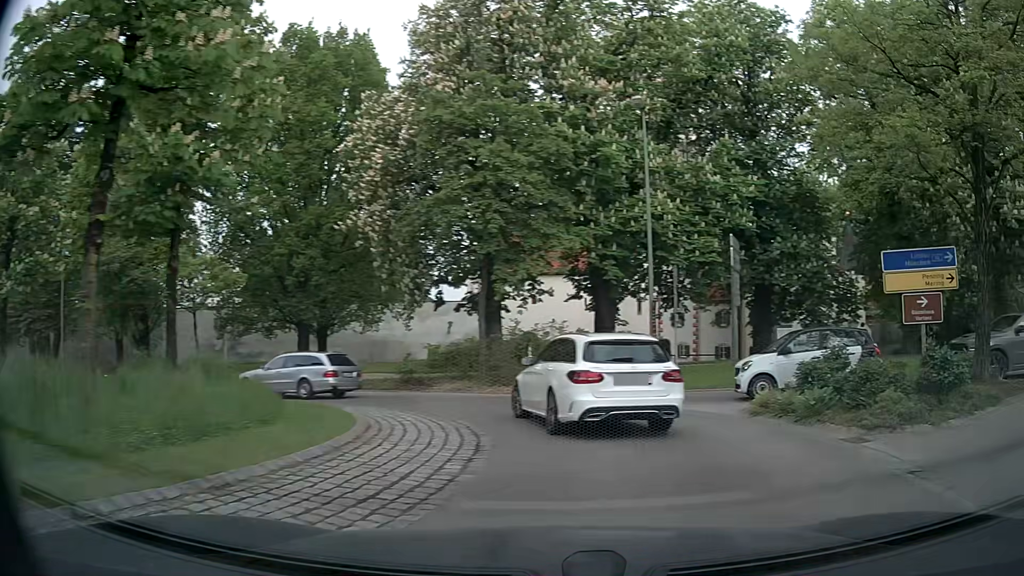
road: secondary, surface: asphalt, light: Day
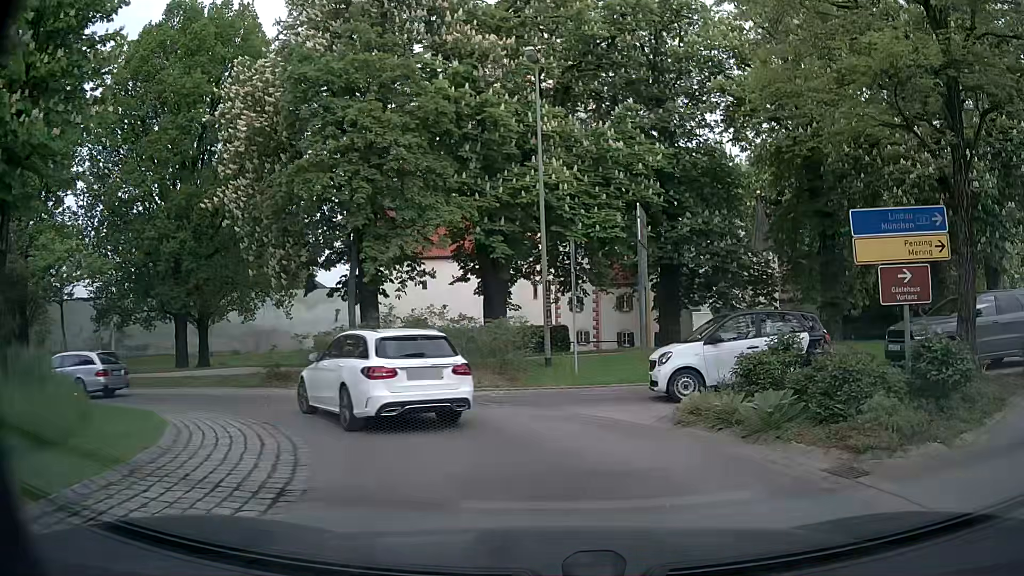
(+0.3, +3.1) m; +8°
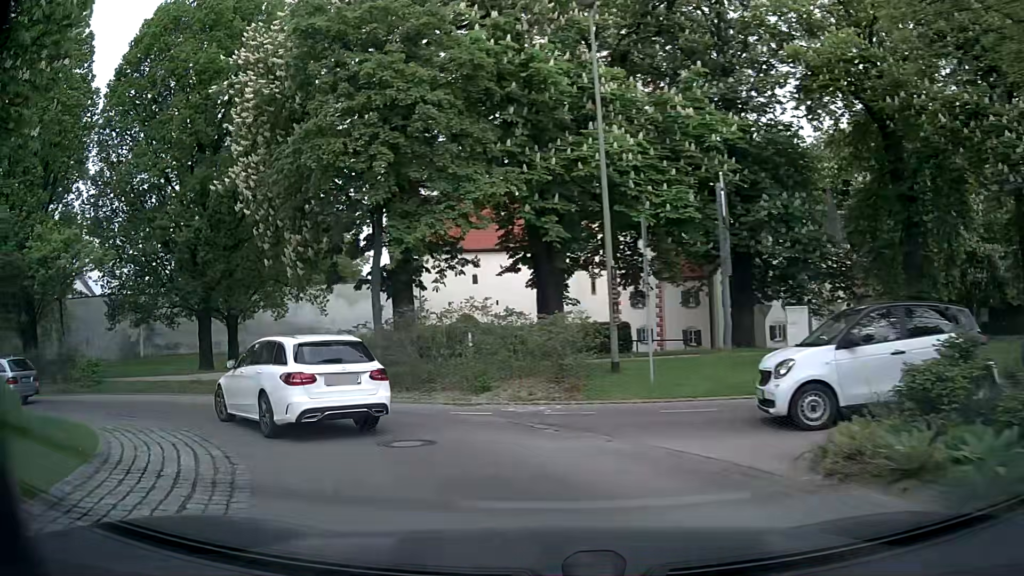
(0.0, +3.5) m; -3°
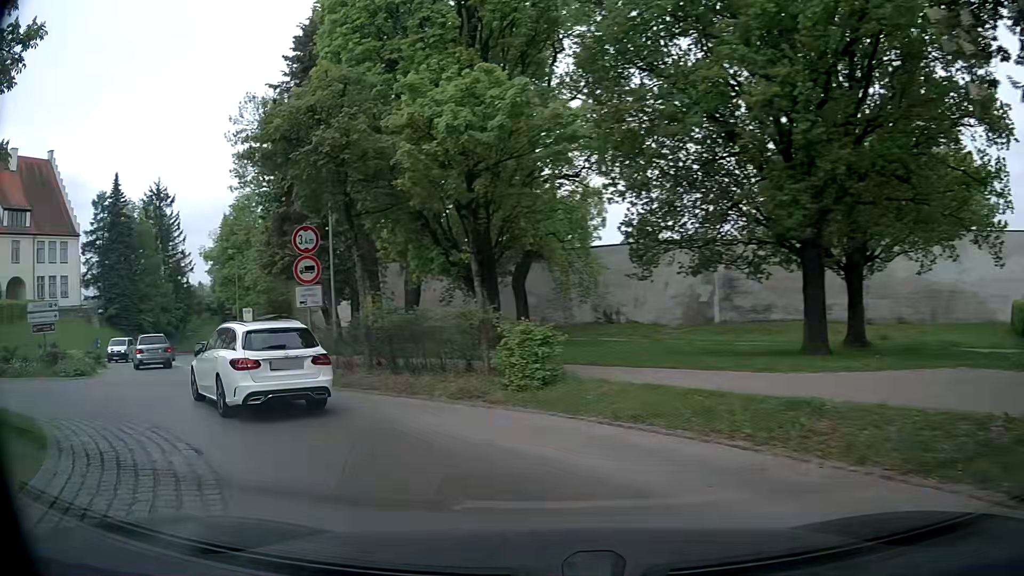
(-6.0, +12.9) m; -50°
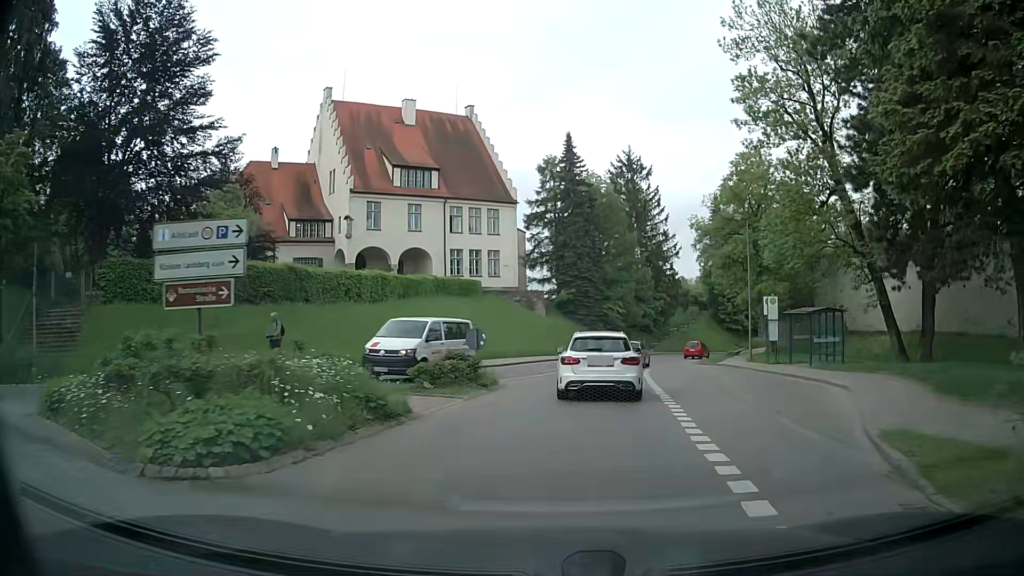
(-8.4, +15.5) m; -42°
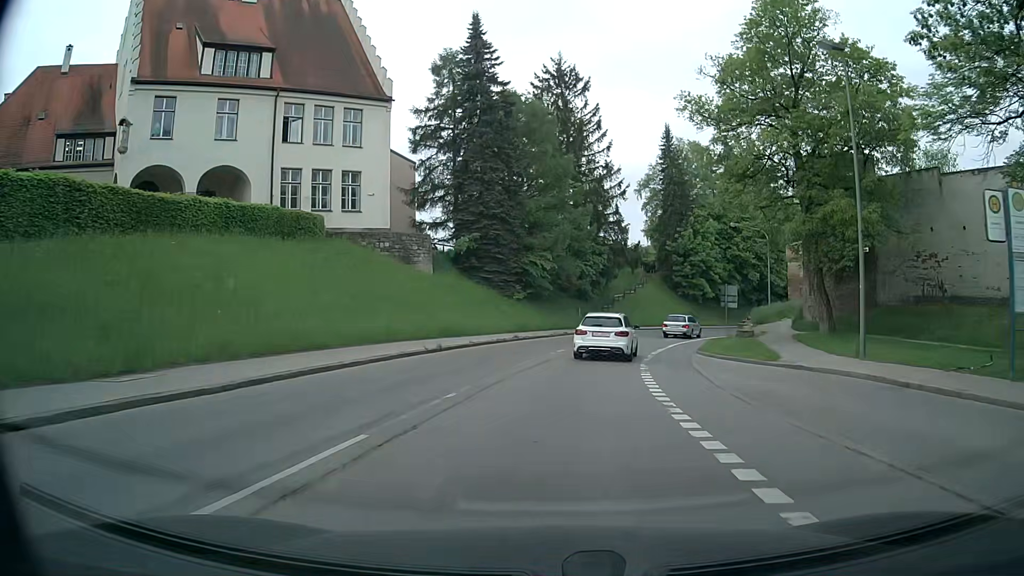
(+1.8, +23.5) m; +7°
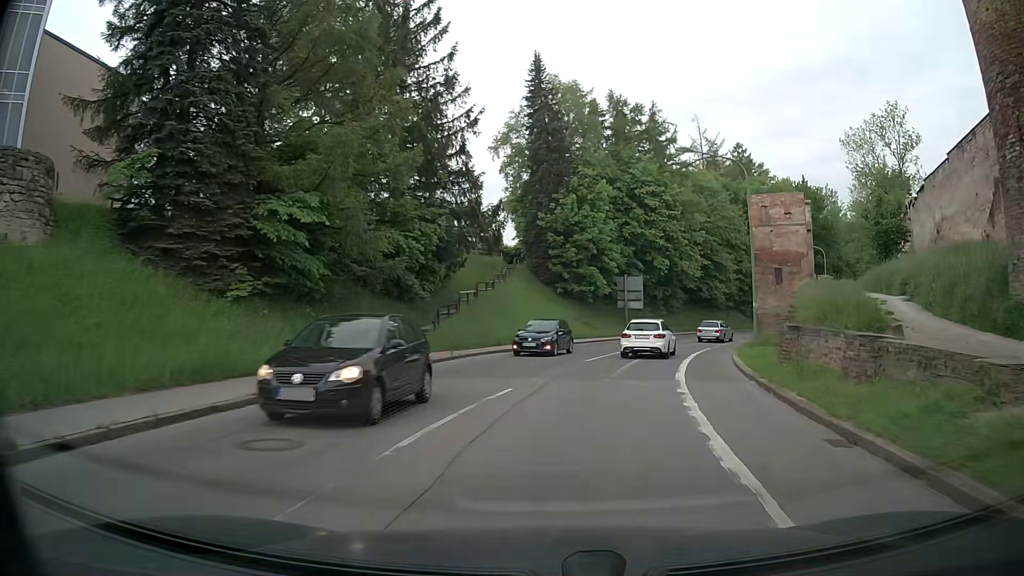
(+2.4, +26.1) m; +12°
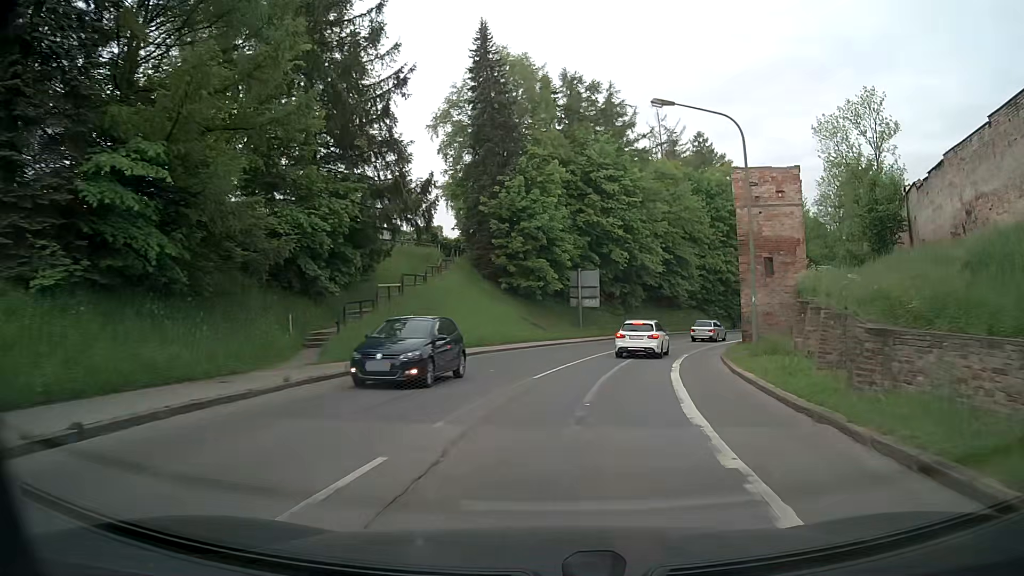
(+0.3, +6.9) m; +5°
(0, +10) (+2, +20) (+4, +30) (+7, +39) (+11, +48) (+16, +57) (+21, +66) (+26, +74) (+31, +83) (+37, +91) m
